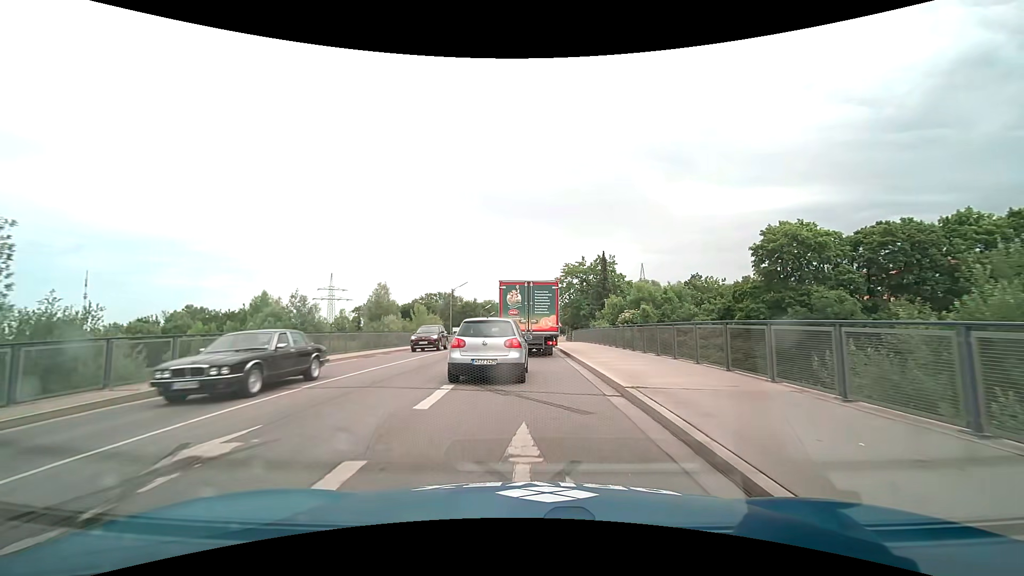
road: secondary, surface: asphalt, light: Day
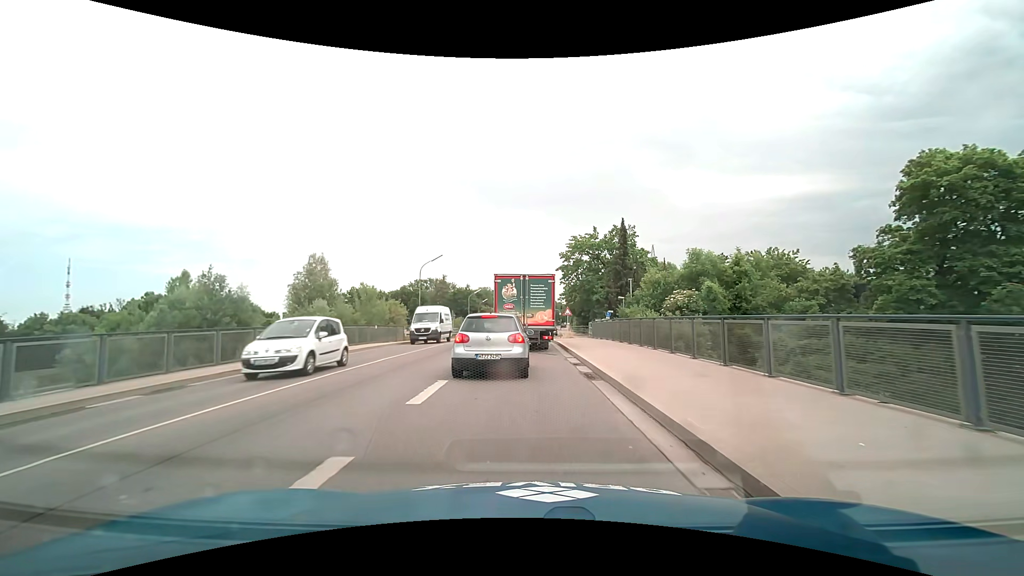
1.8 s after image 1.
(0.0, +17.9) m; 0°
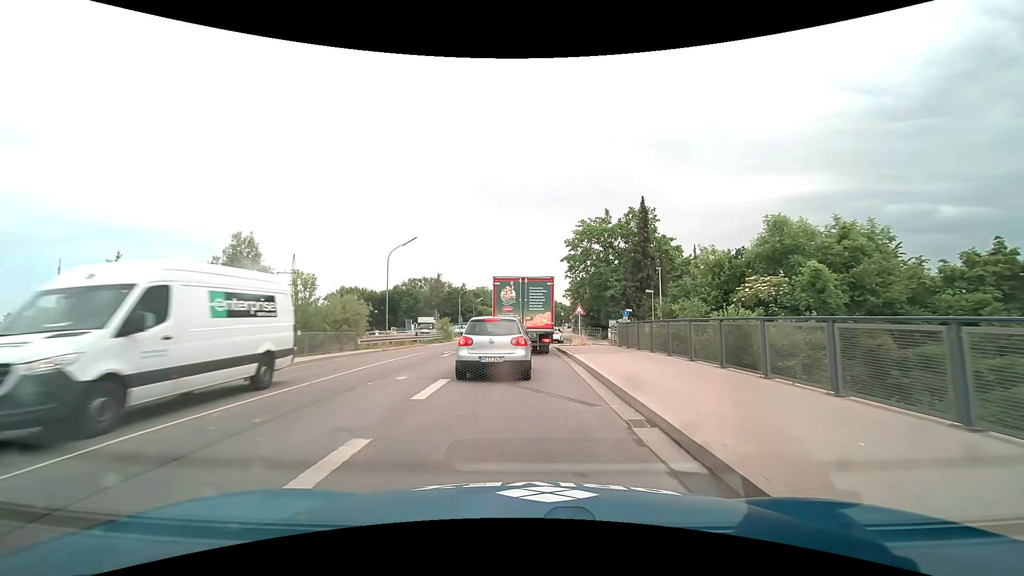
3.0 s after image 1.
(0.0, +11.2) m; 0°
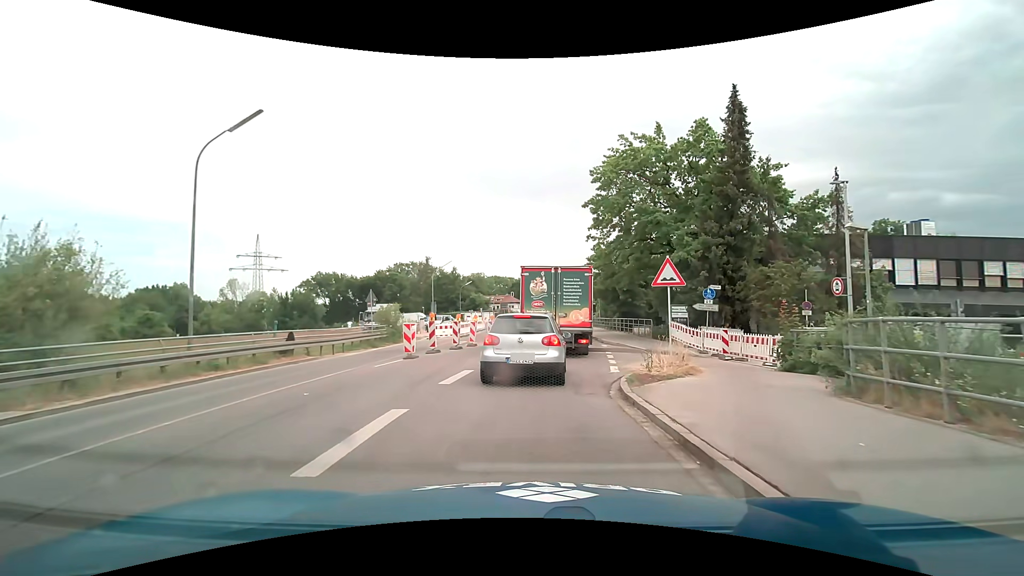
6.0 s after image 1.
(-0.1, +21.8) m; -1°
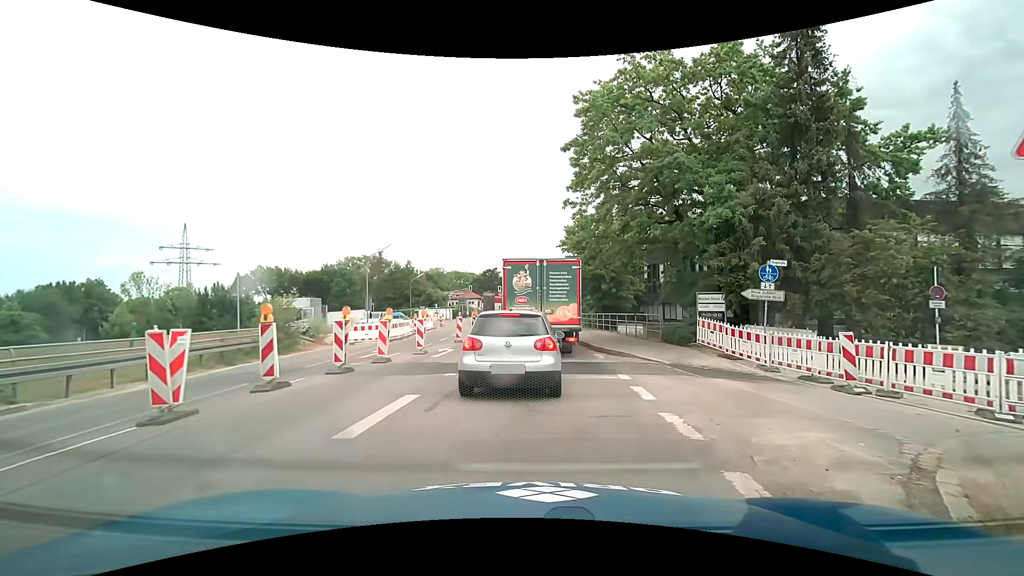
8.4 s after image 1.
(+0.4, +10.2) m; +5°
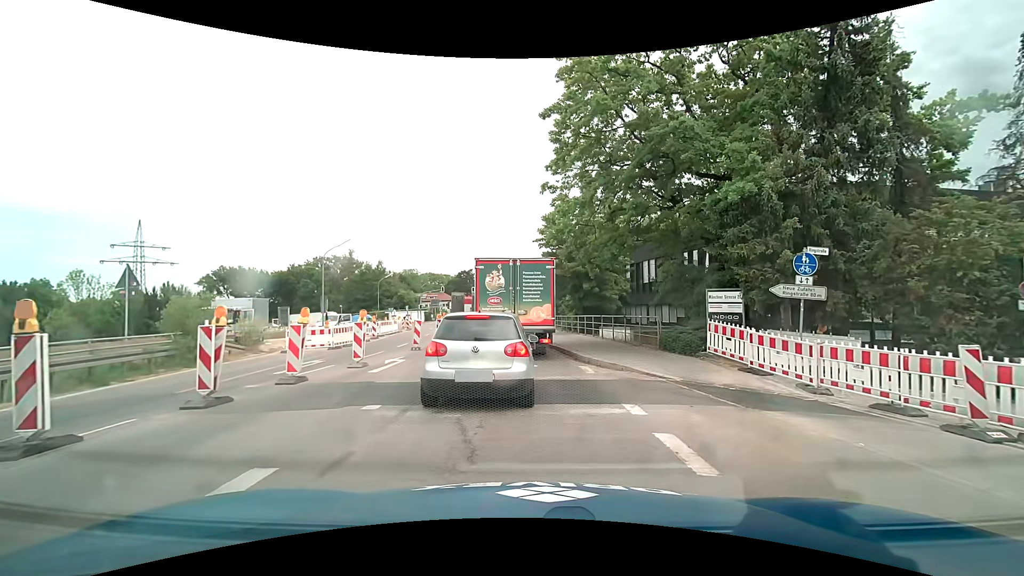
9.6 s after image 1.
(+0.1, +3.9) m; +3°
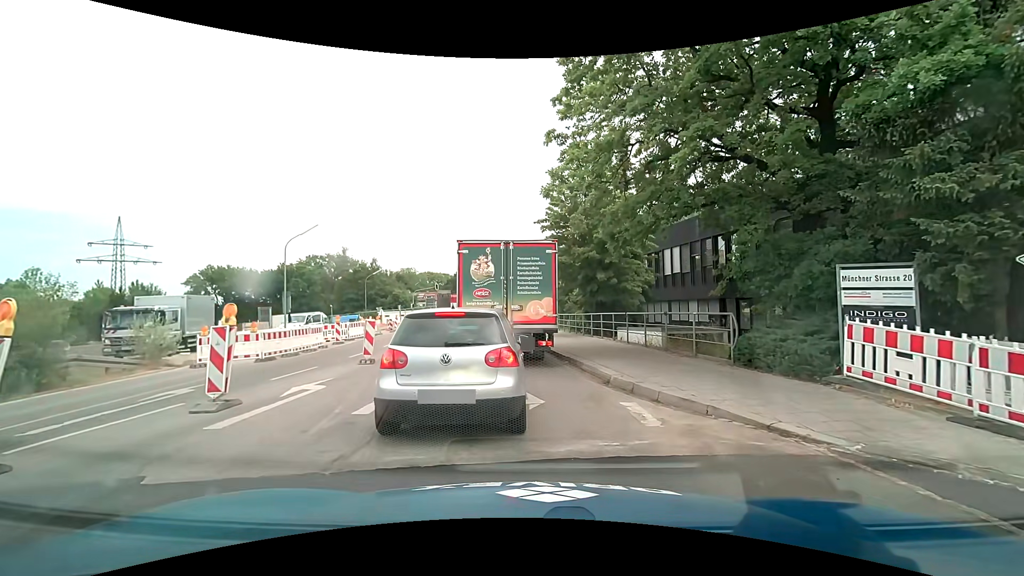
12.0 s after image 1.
(+0.1, +6.4) m; -1°
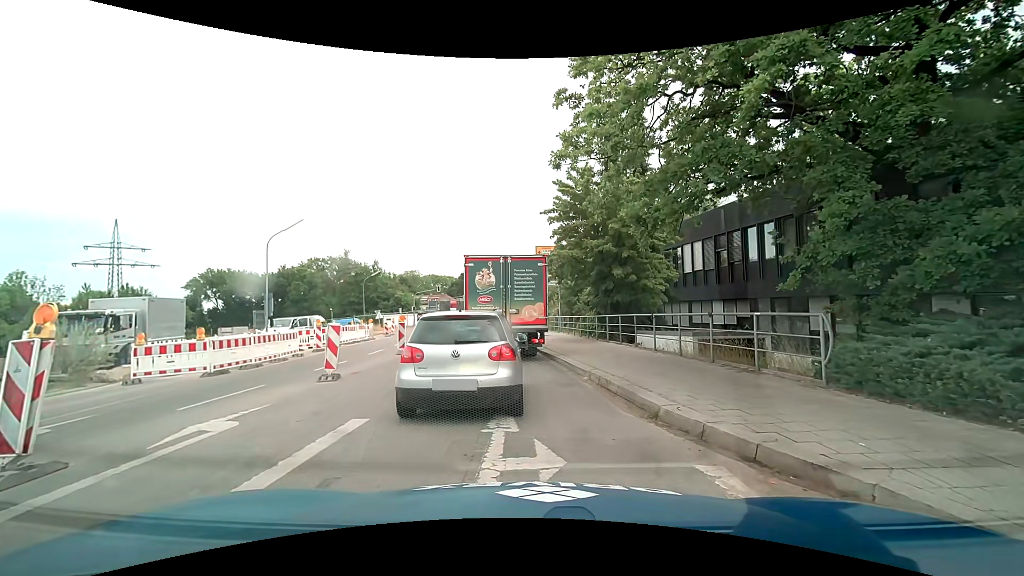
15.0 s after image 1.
(0.0, +3.3) m; 0°
